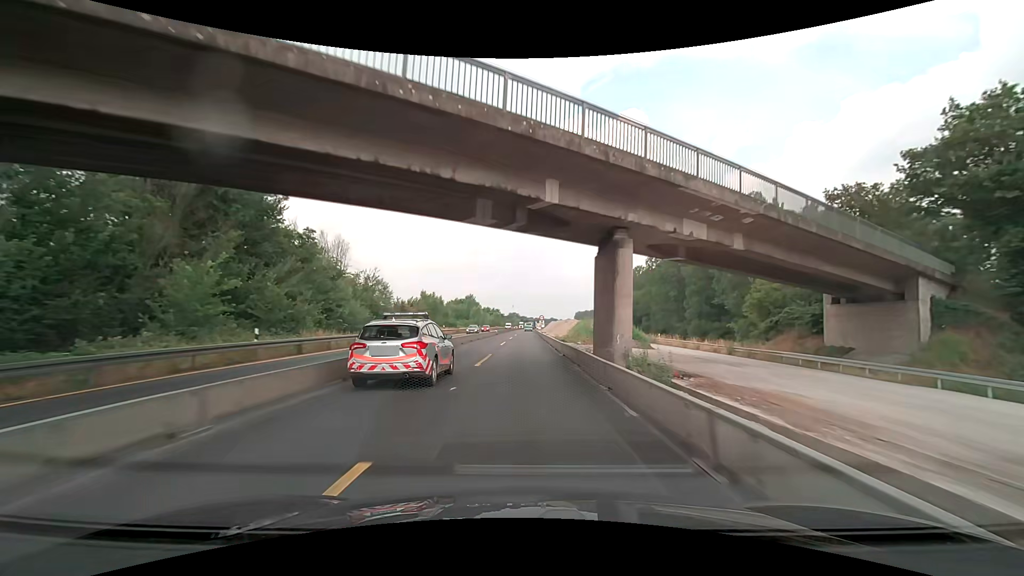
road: motorway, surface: asphalt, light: Day
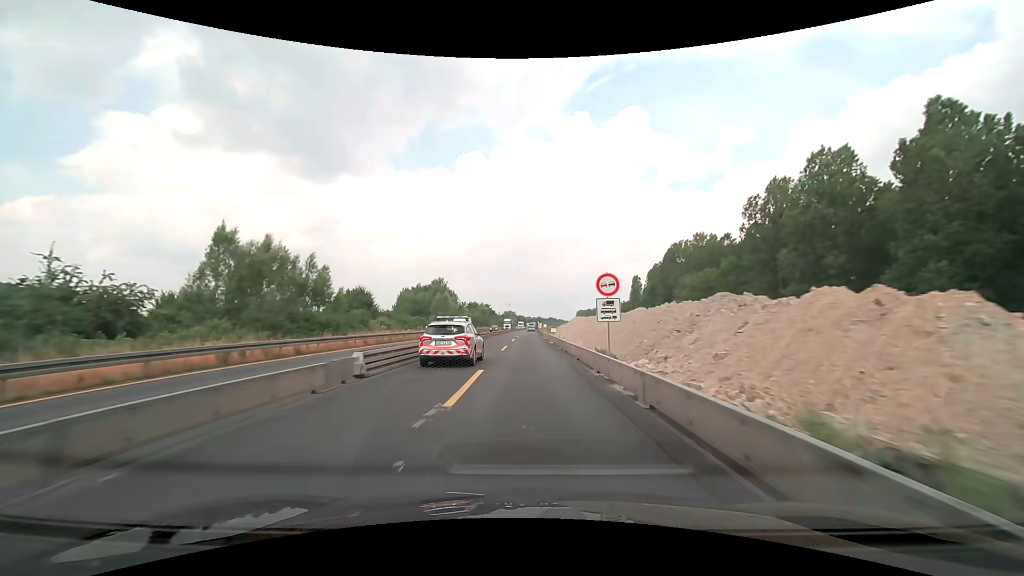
(+0.2, +62.5) m; 0°
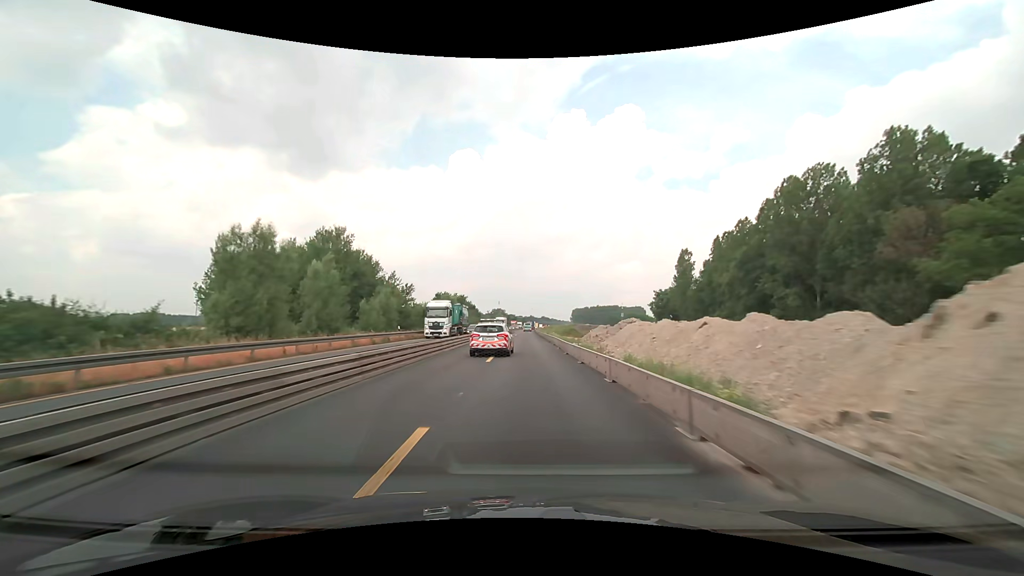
(+0.5, +62.4) m; +1°
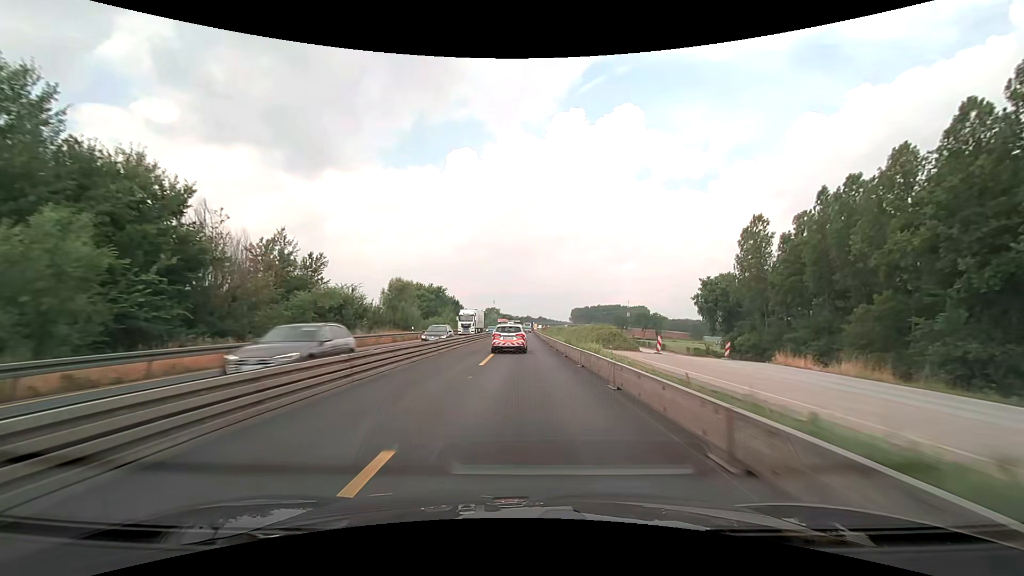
(+0.1, +37.5) m; 0°
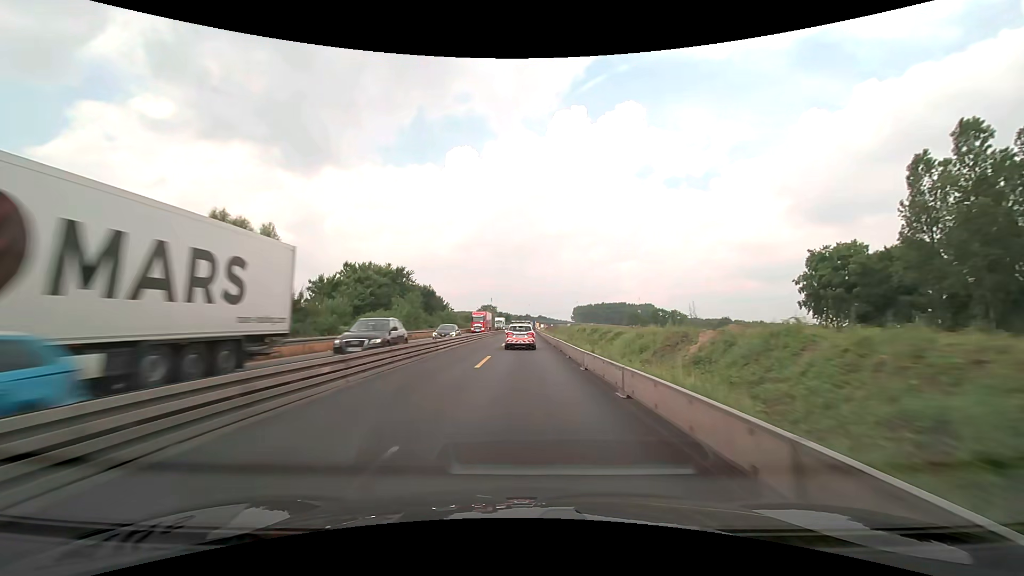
(0.0, +37.5) m; 0°
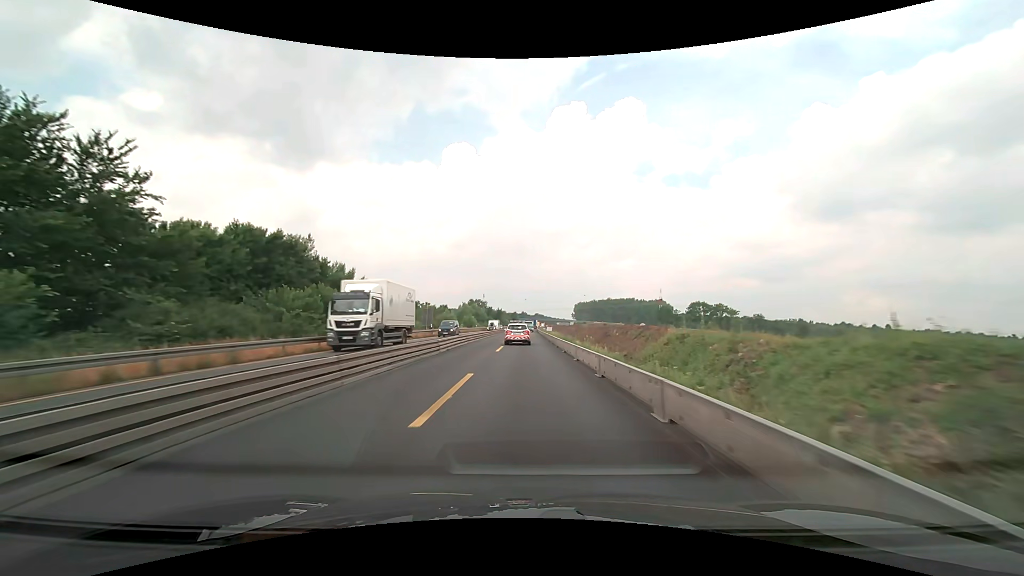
(+0.3, +62.7) m; 0°
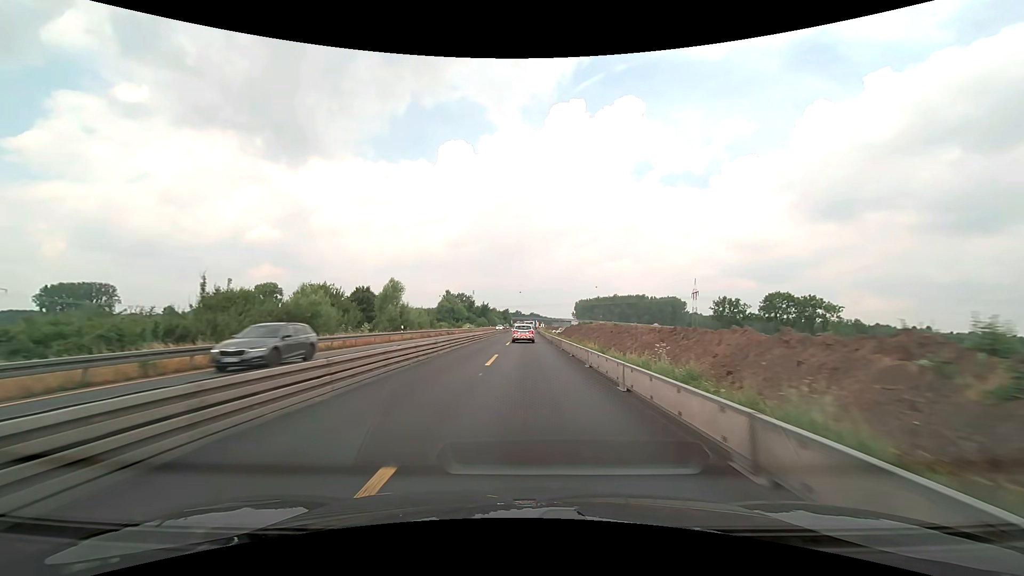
(+0.3, +62.8) m; +1°
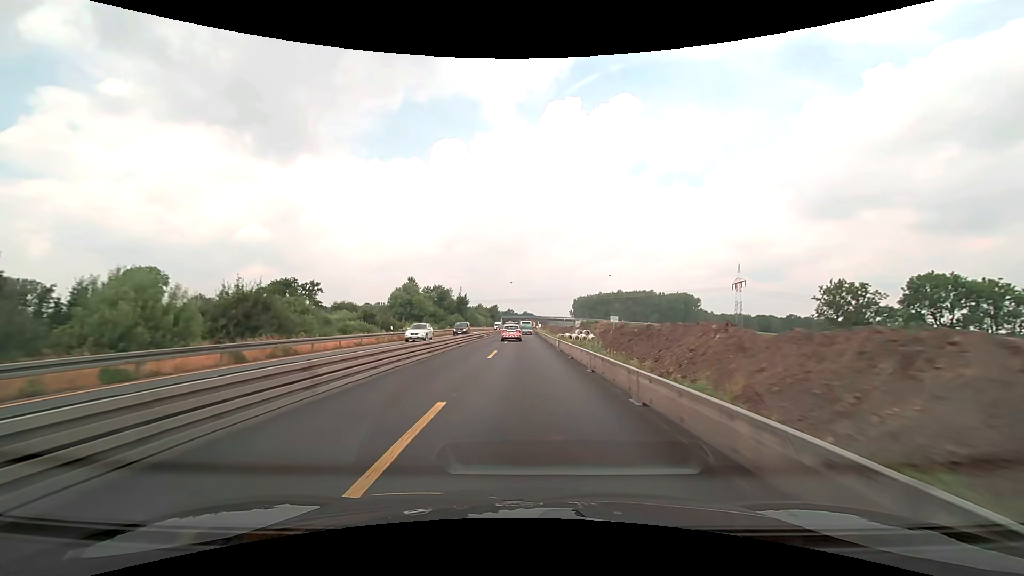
(+0.3, +50.2) m; +1°
(0, +10) (0, +20) (0, +30) (0, +40) (0, +50) (0, +60) (0, +70) (0, +80) (+1, +90) (+1, +100) m
